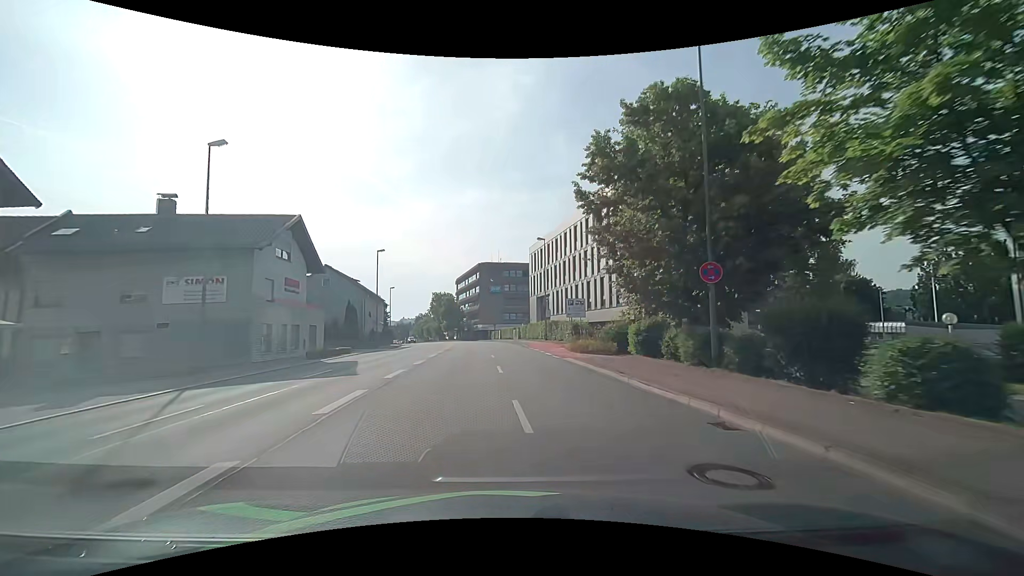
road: primary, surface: asphalt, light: Day
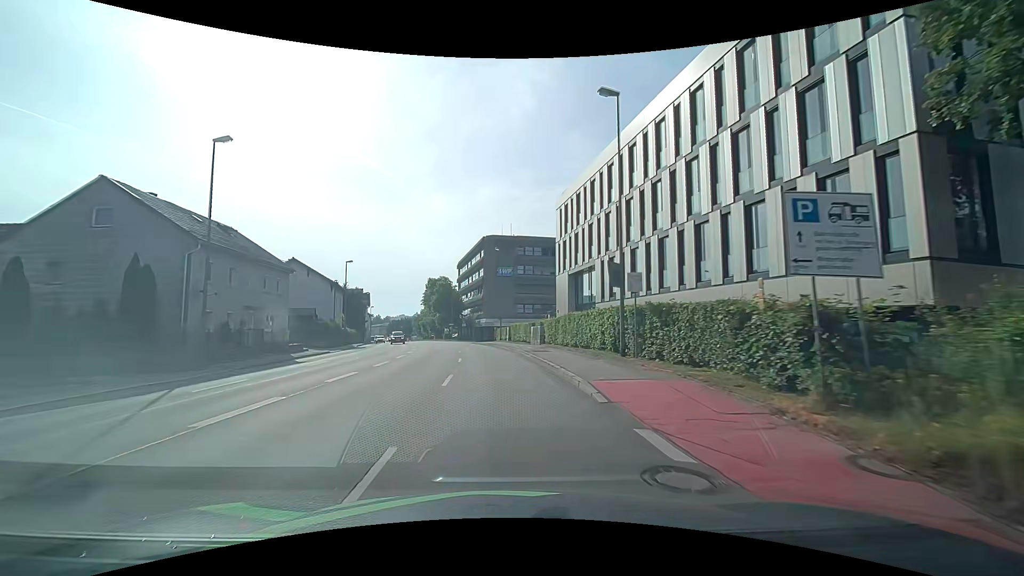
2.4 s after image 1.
(+0.1, +30.8) m; -2°
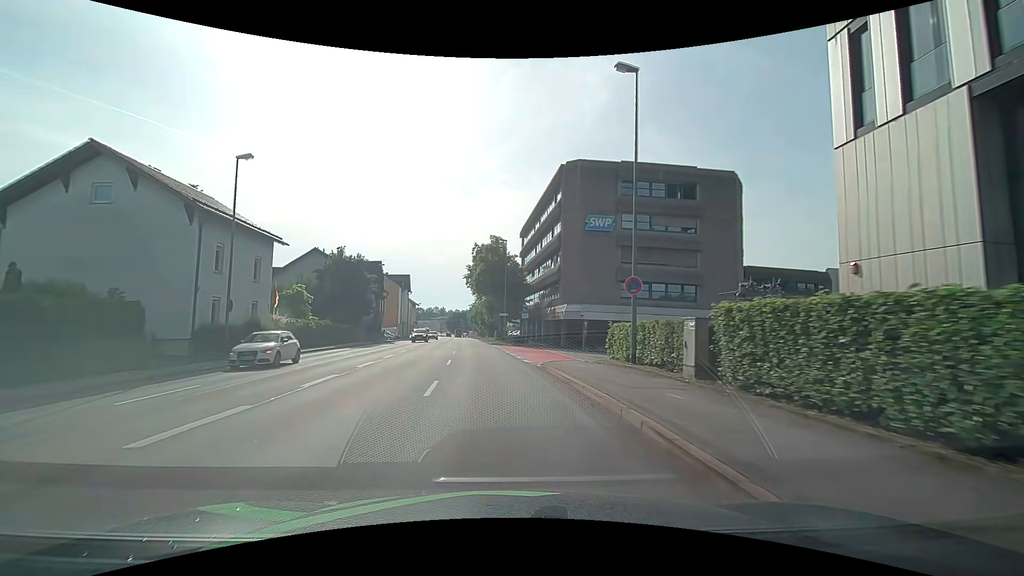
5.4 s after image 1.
(-2.1, +37.8) m; -8°
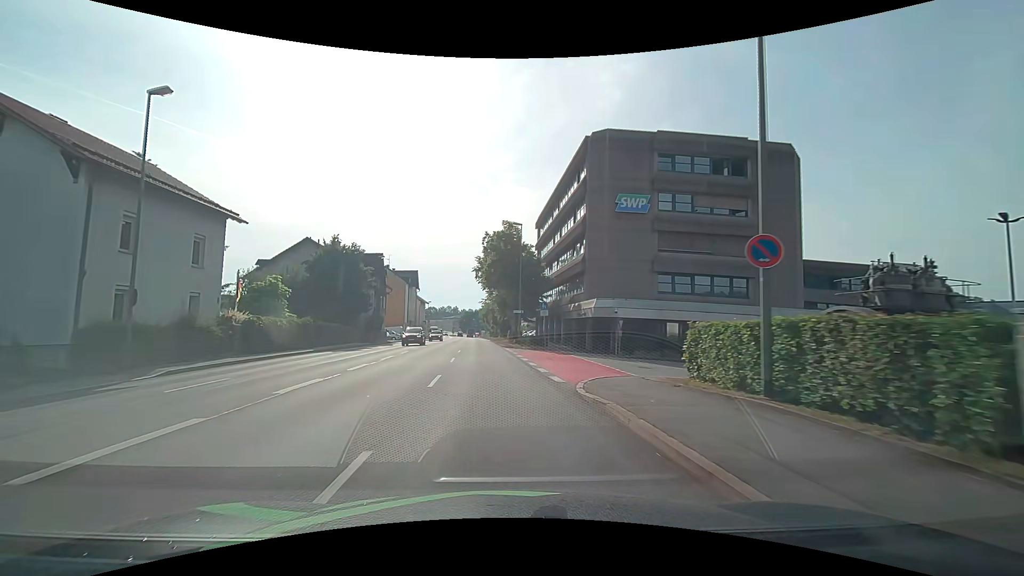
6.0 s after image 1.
(-0.1, +7.5) m; -1°
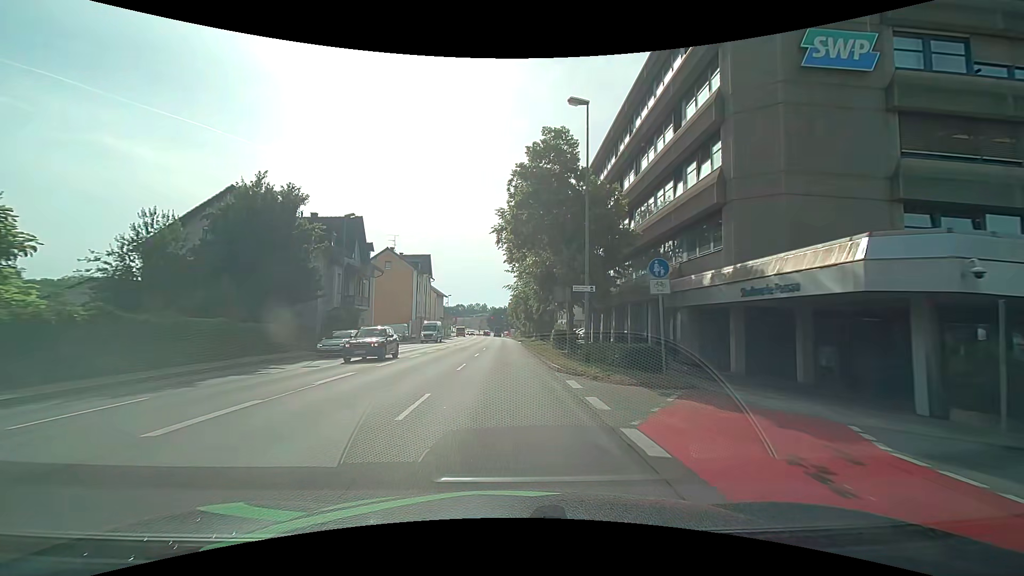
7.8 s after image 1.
(-0.9, +22.3) m; -4°
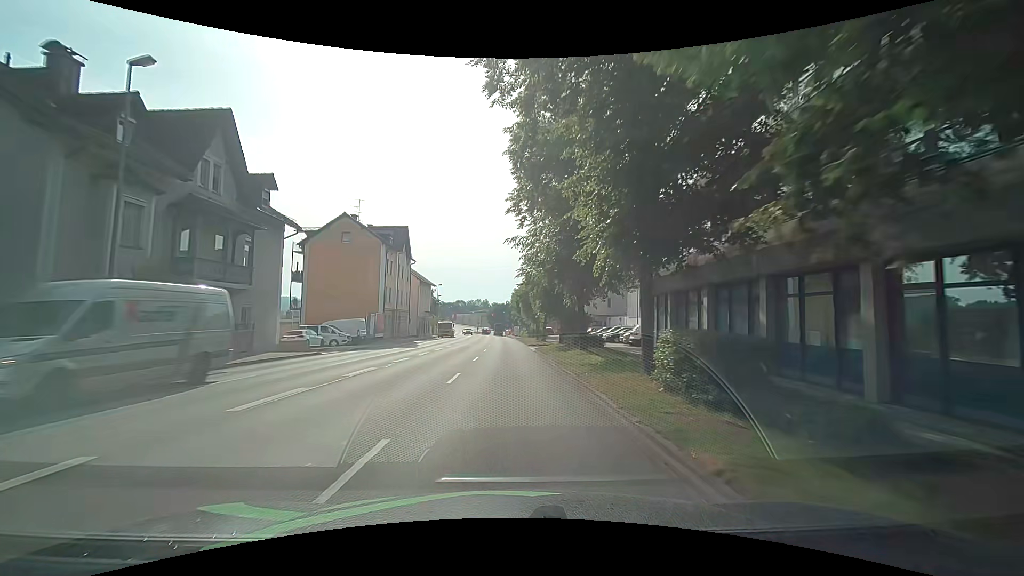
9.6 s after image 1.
(-0.2, +22.3) m; -1°
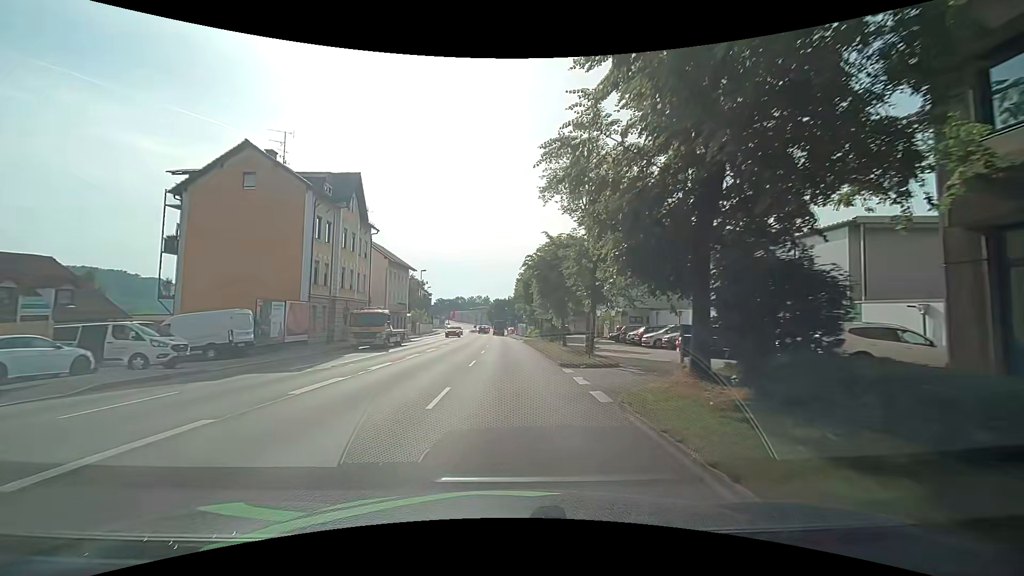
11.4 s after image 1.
(0.0, +21.9) m; +1°
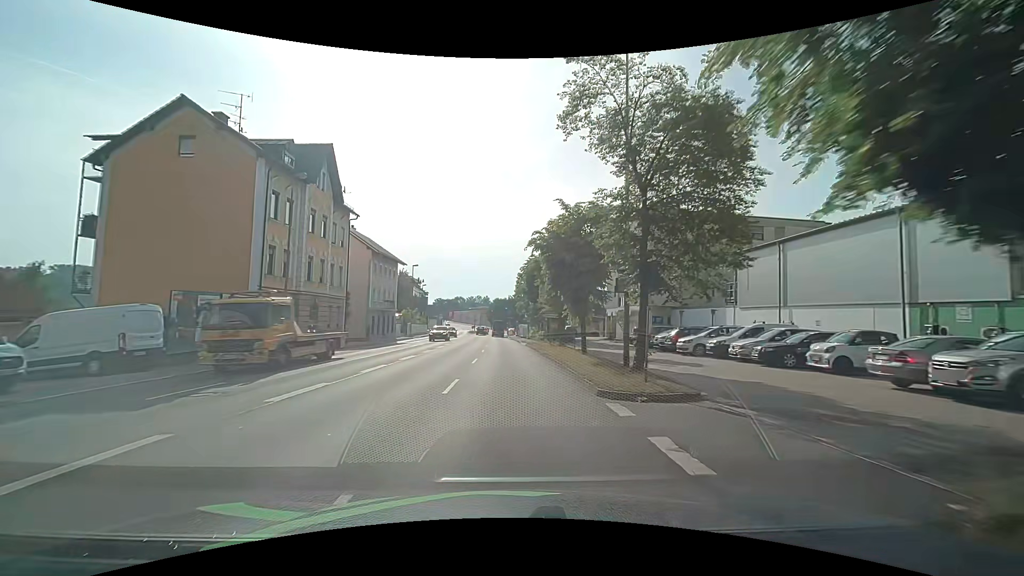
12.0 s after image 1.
(-0.1, +7.0) m; -1°
(0, +10) (0, +20) (0, +30) (0, +40) (0, +50) (-1, +60) (-1, +70) (-1, +80) (-2, +90) (-2, +100) m
